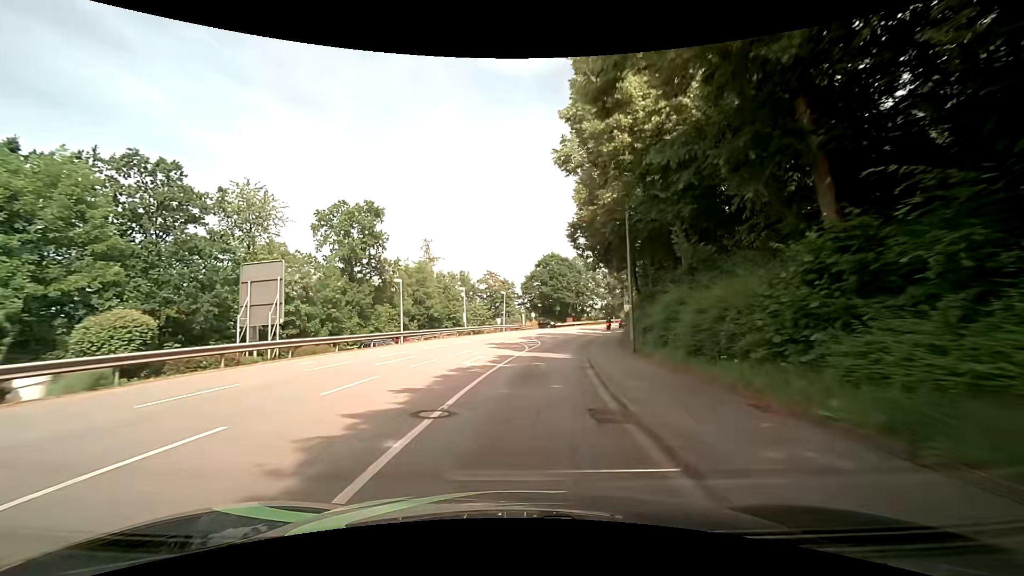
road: tertiary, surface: asphalt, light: Day
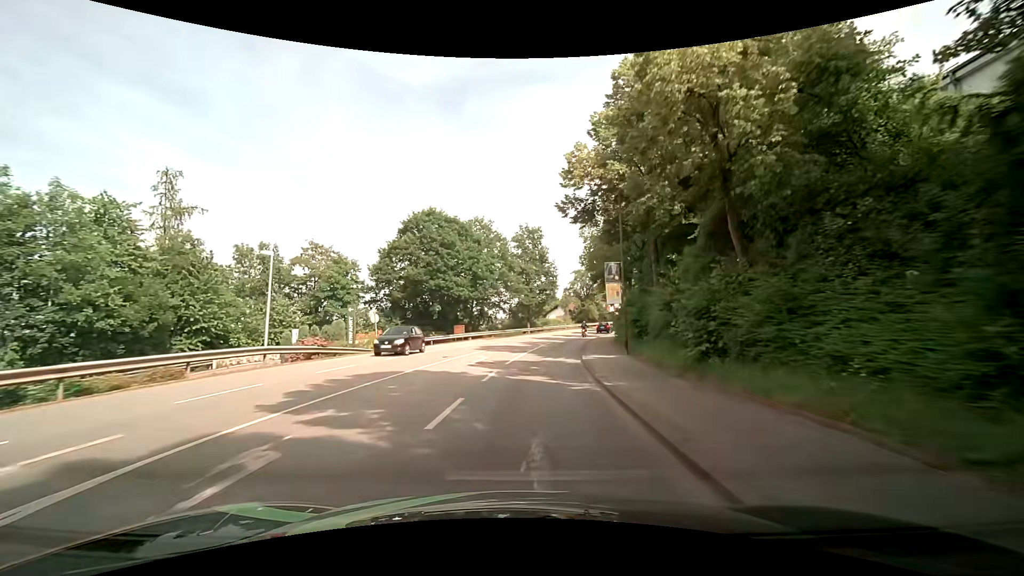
(+3.6, +39.0) m; +12°
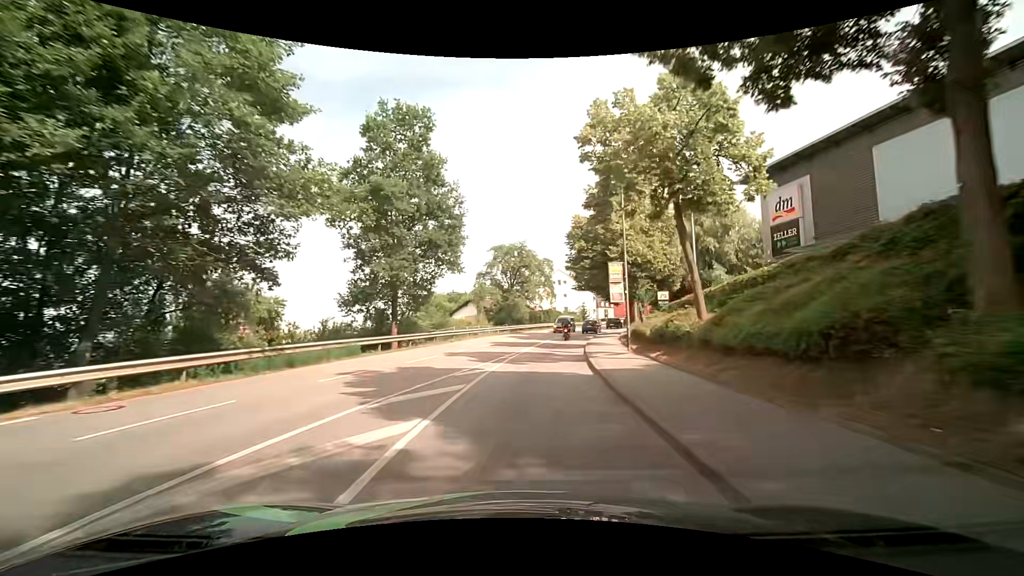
(+3.1, +37.7) m; +9°
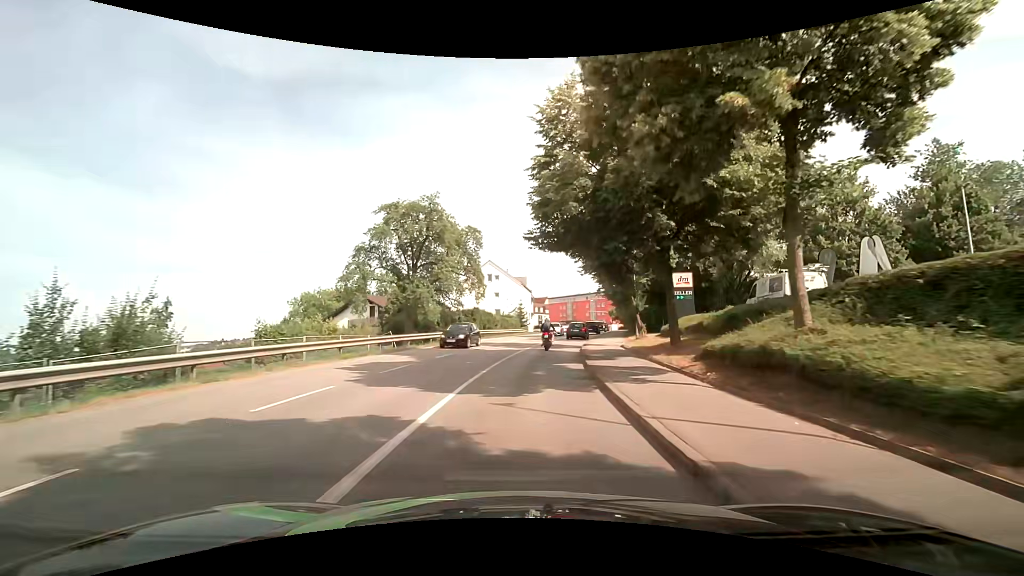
(+2.1, +27.0) m; +8°
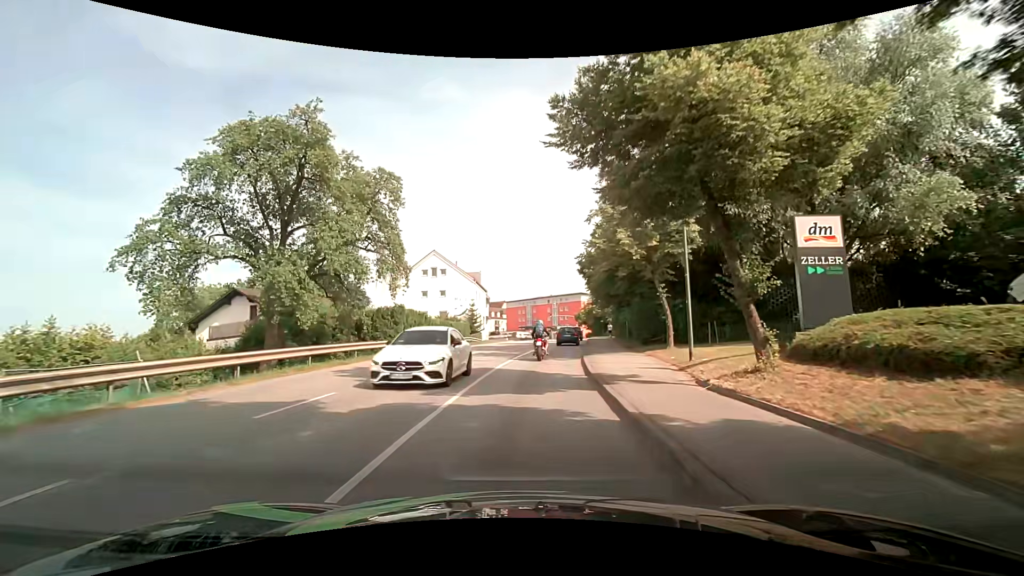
(+0.8, +17.6) m; +5°
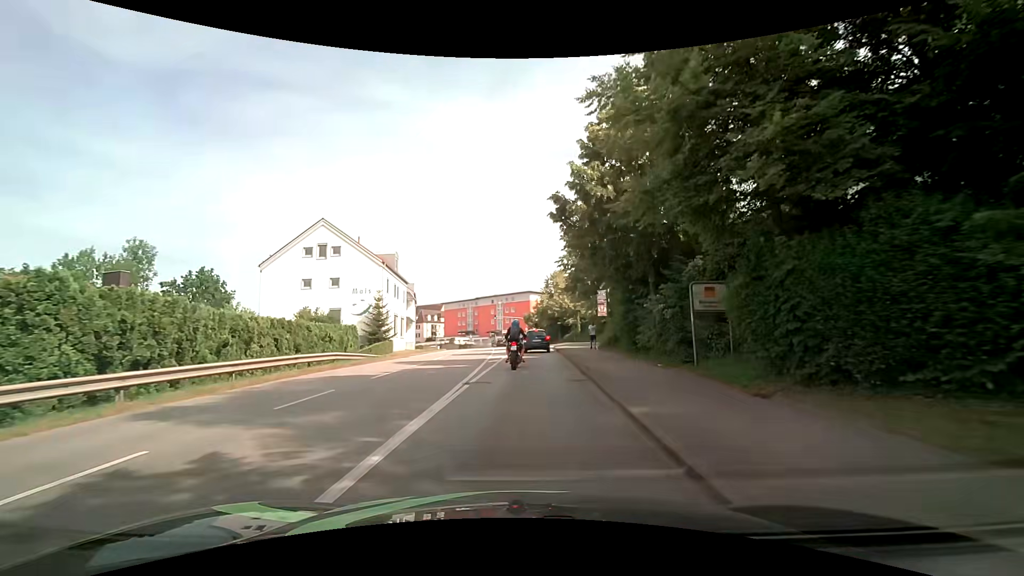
(+1.3, +22.2) m; +6°
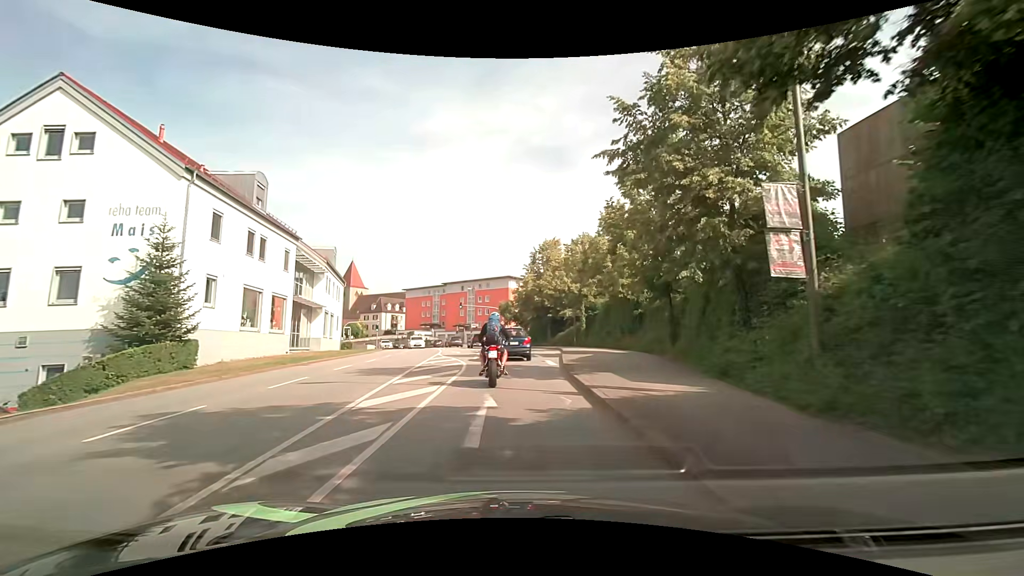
(+0.9, +25.9) m; +3°
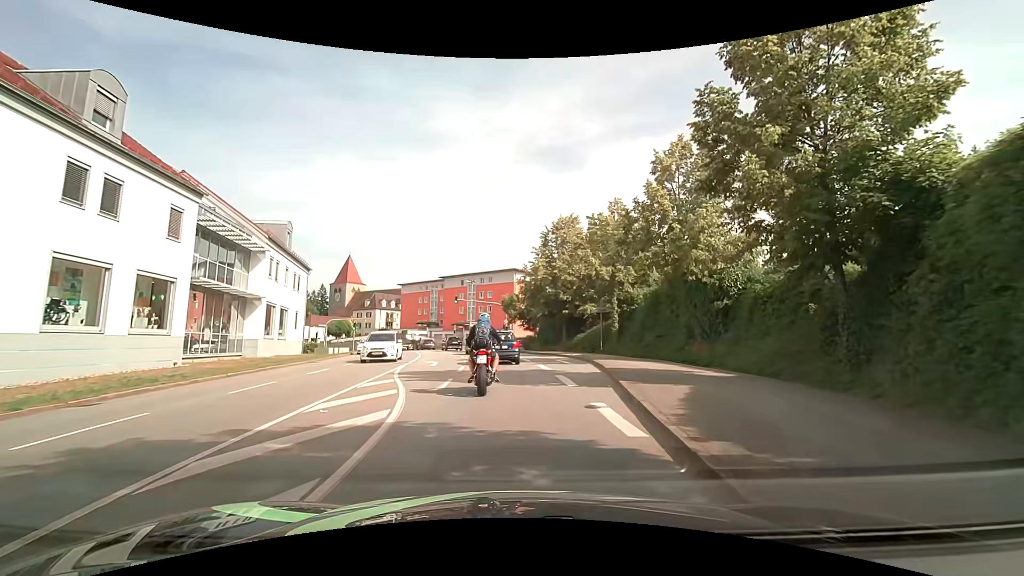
(-0.1, +12.1) m; -1°
(0, +10) (-1, +20) (-1, +30) (-3, +40) (-5, +50) (-7, +59) (-10, +69) (-14, +78) (-19, +87) (-24, +95) m
